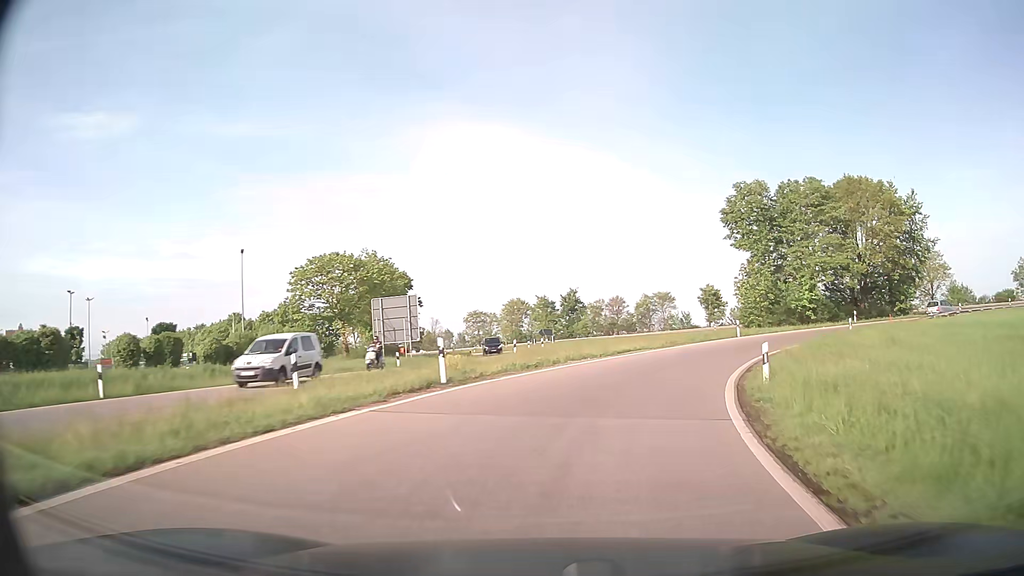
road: trunk_link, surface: asphalt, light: Day
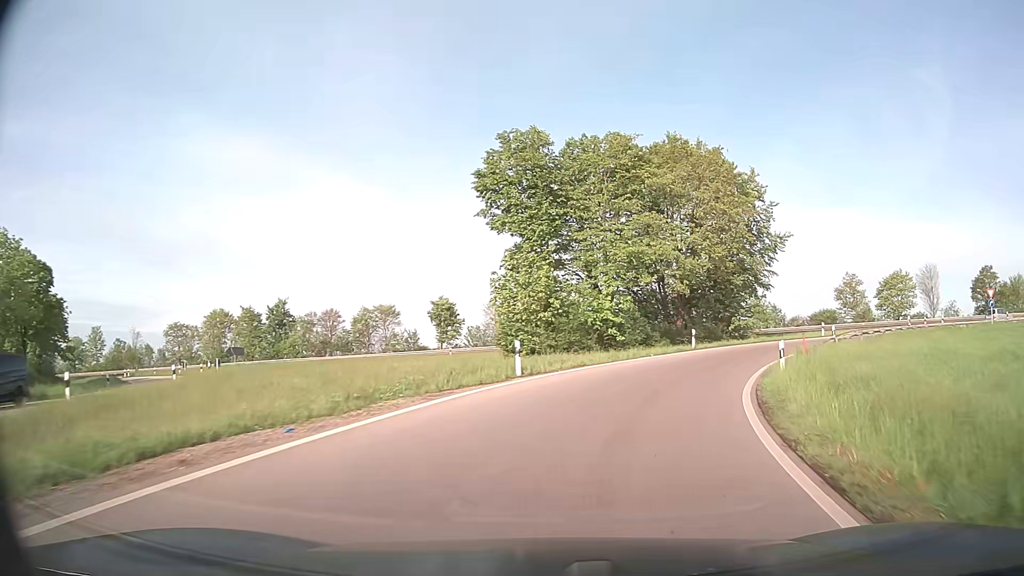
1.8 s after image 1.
(+4.1, +21.5) m; +23°
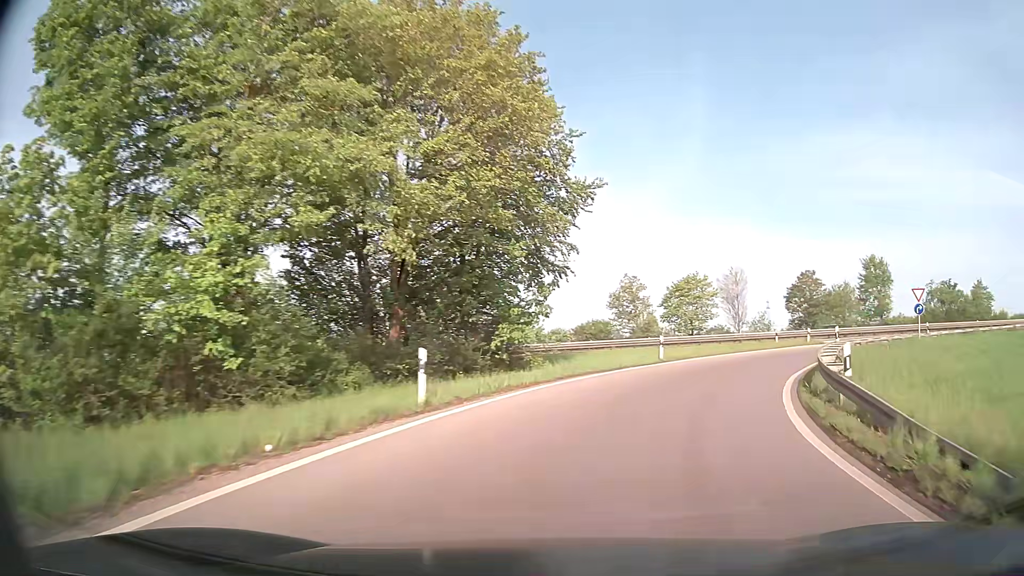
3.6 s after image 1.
(+4.2, +21.9) m; +23°
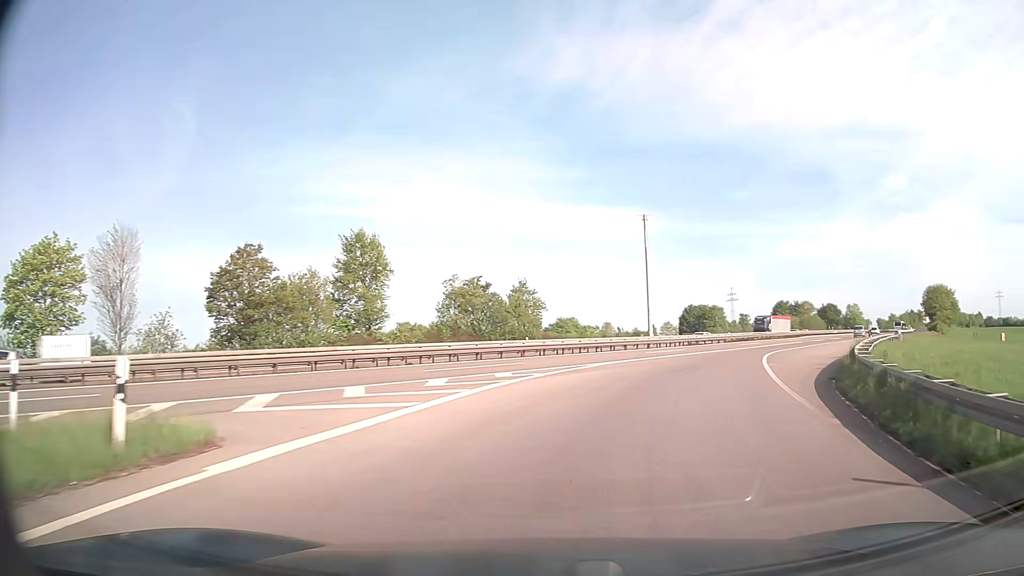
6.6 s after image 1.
(+14.7, +33.8) m; +46°
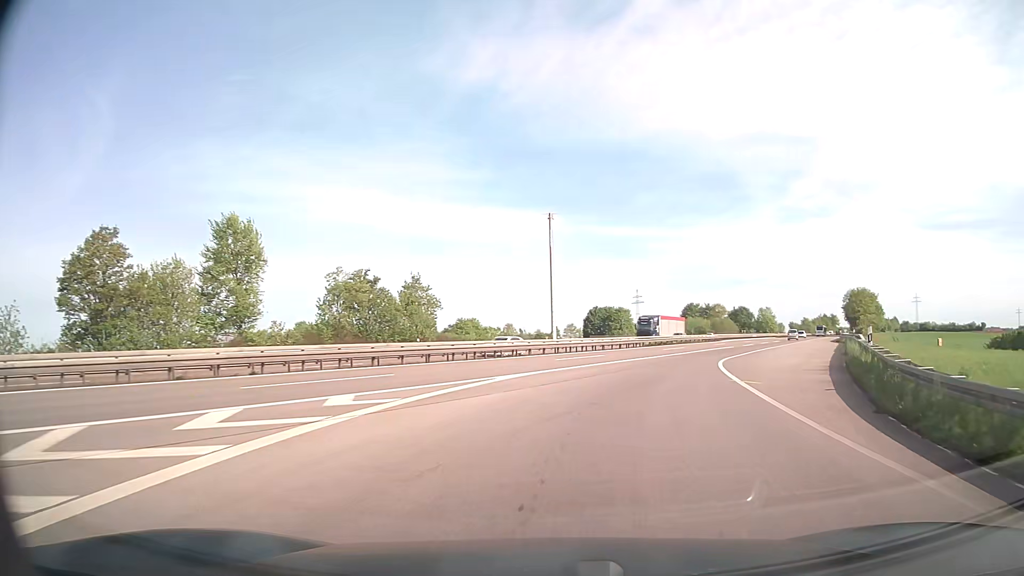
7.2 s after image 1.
(+0.6, +7.9) m; +8°
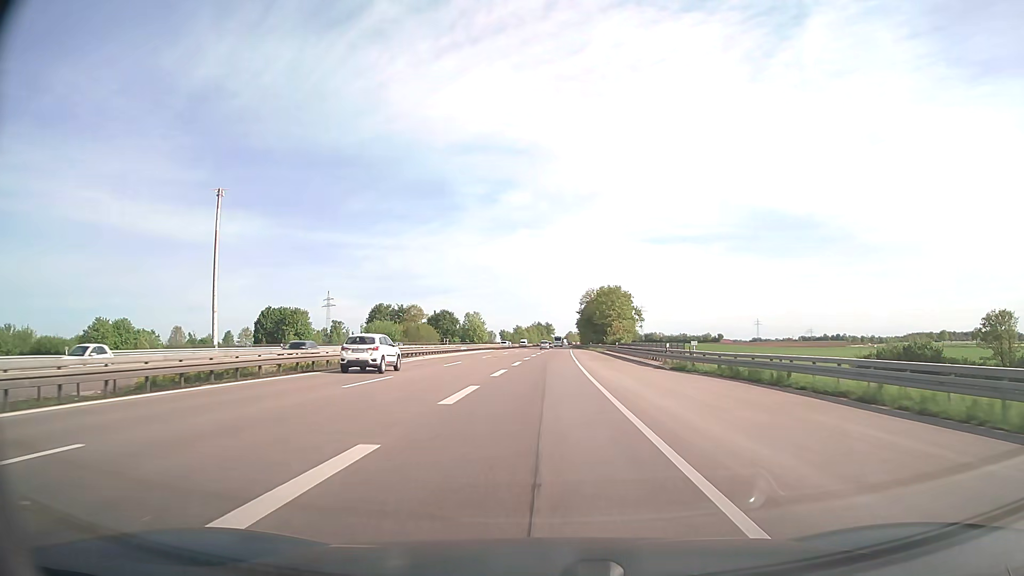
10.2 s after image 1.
(+13.8, +45.1) m; +26°
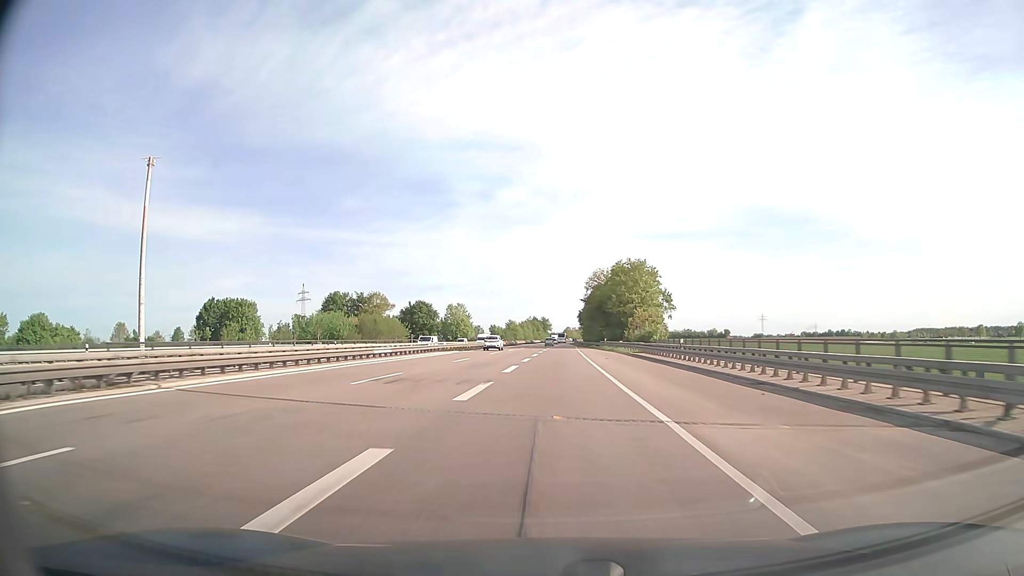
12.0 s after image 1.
(+0.5, +37.4) m; +1°
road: trunk
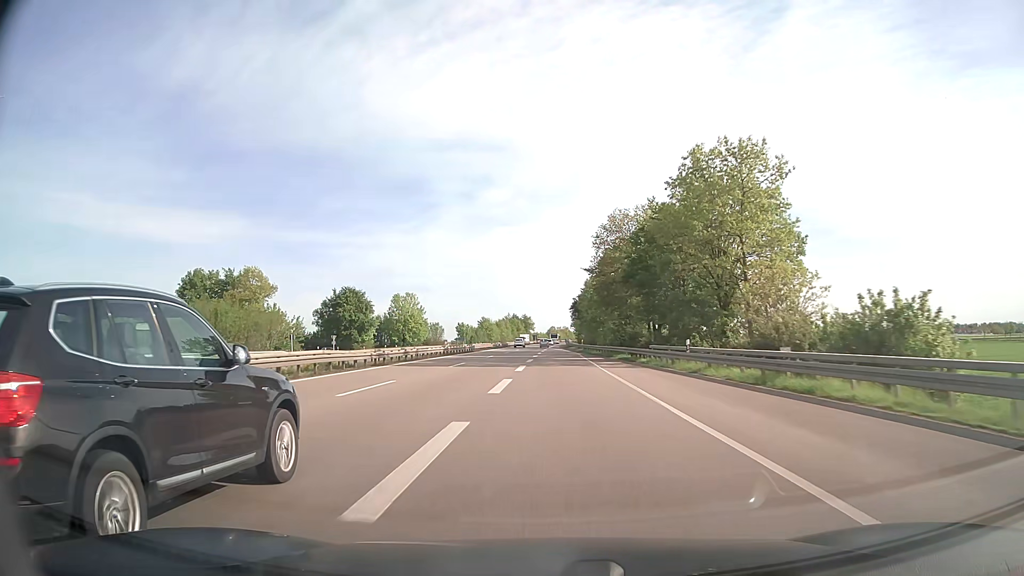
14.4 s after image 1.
(+0.9, +57.4) m; +2°
(0, +10) (0, +20) (0, +30) (0, +40) (0, +50) (0, +60) (0, +70) (0, +80) (0, +90) (0, +100) m
